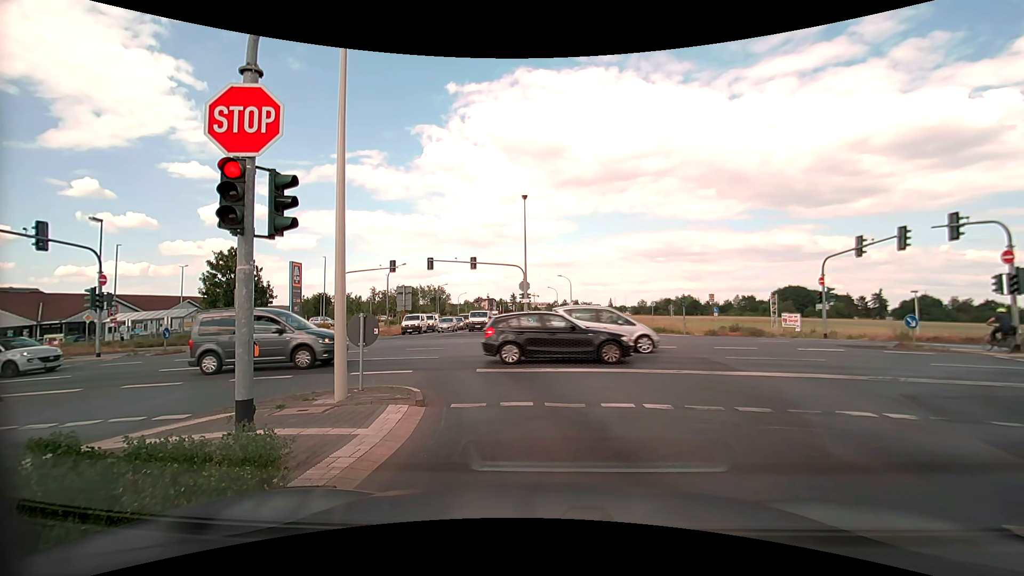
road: tertiary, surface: asphalt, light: Day
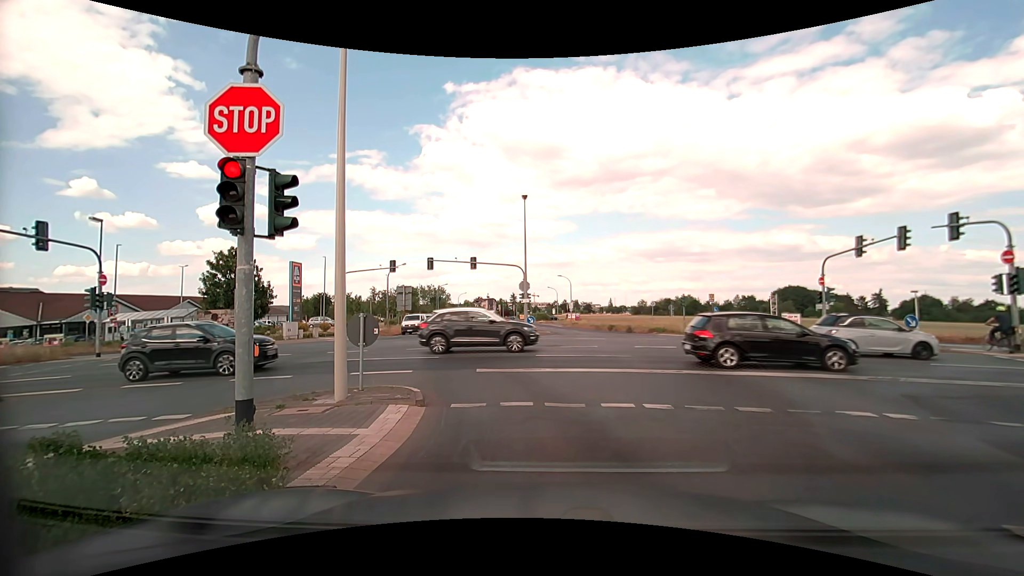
(0.0, 0.0) m; 0°
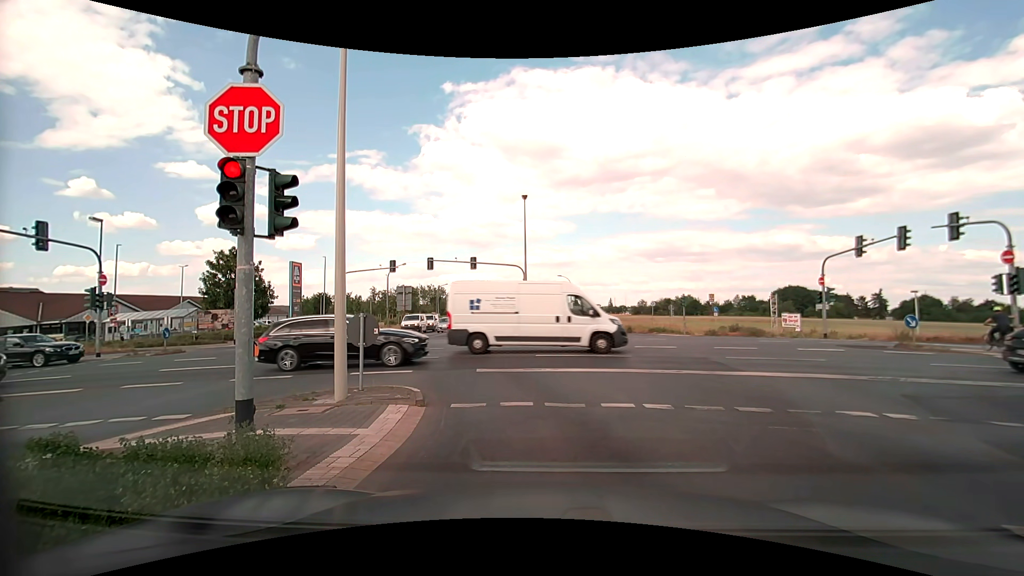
(0.0, 0.0) m; 0°
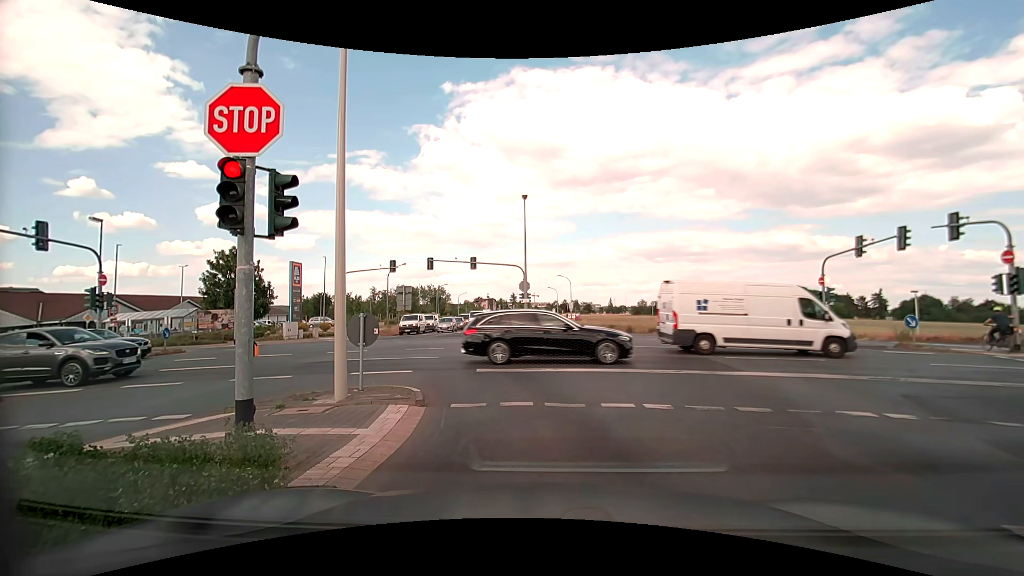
(0.0, 0.0) m; 0°
(0, +10) (-3, +19) (-10, +27) (-19, +31) (-29, +31) (-39, +31) (-49, +31) (-59, +31) (-69, +31) (-79, +31) m
